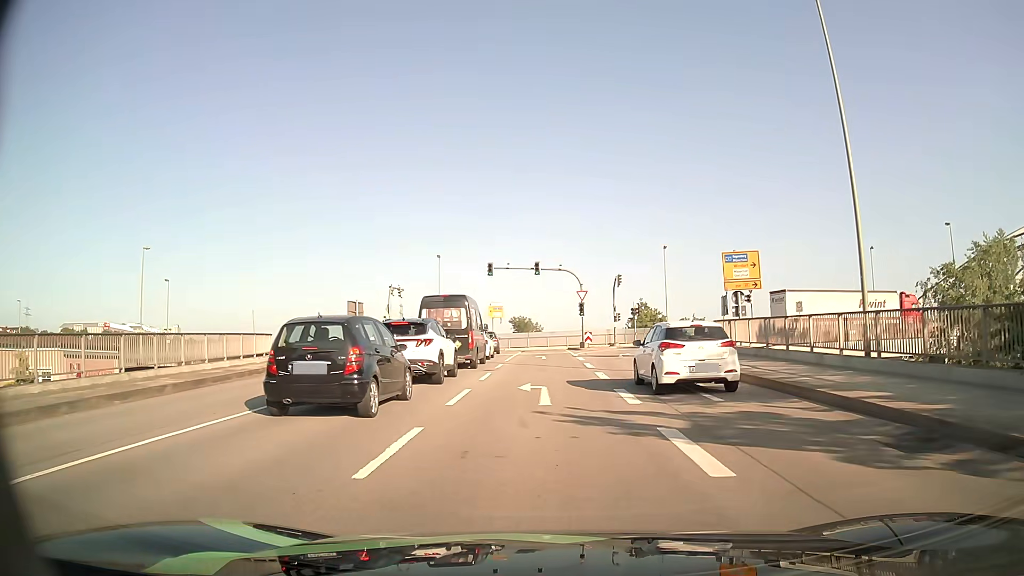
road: primary_link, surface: asphalt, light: Day
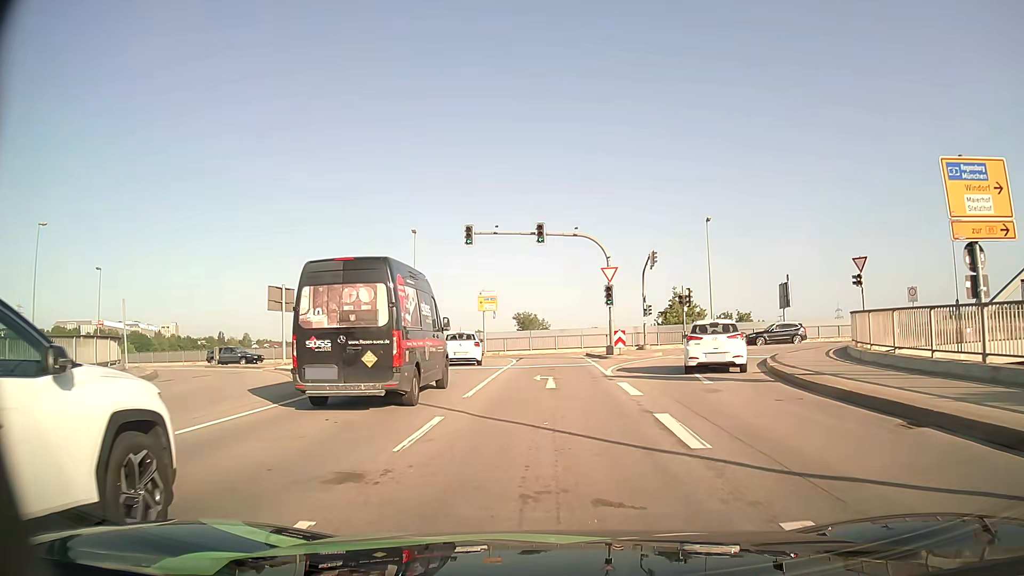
(-0.1, +16.7) m; 0°
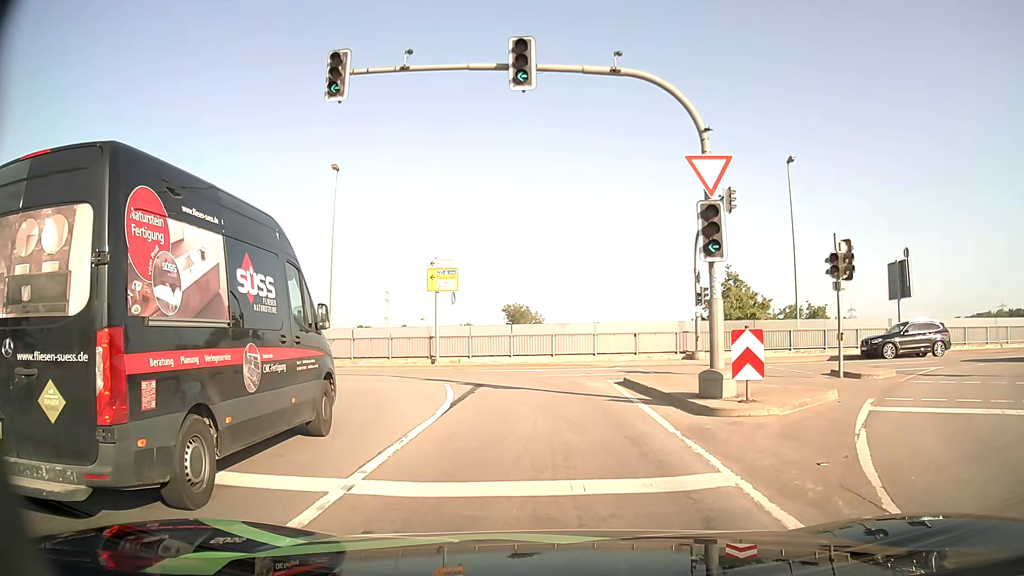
(-0.1, +20.1) m; 0°
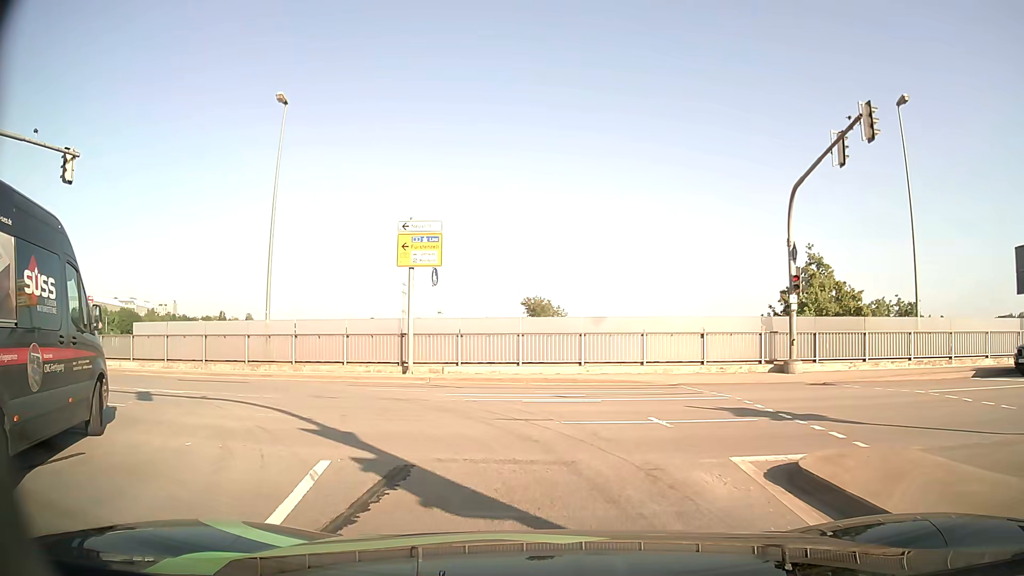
(0.0, +10.4) m; -2°
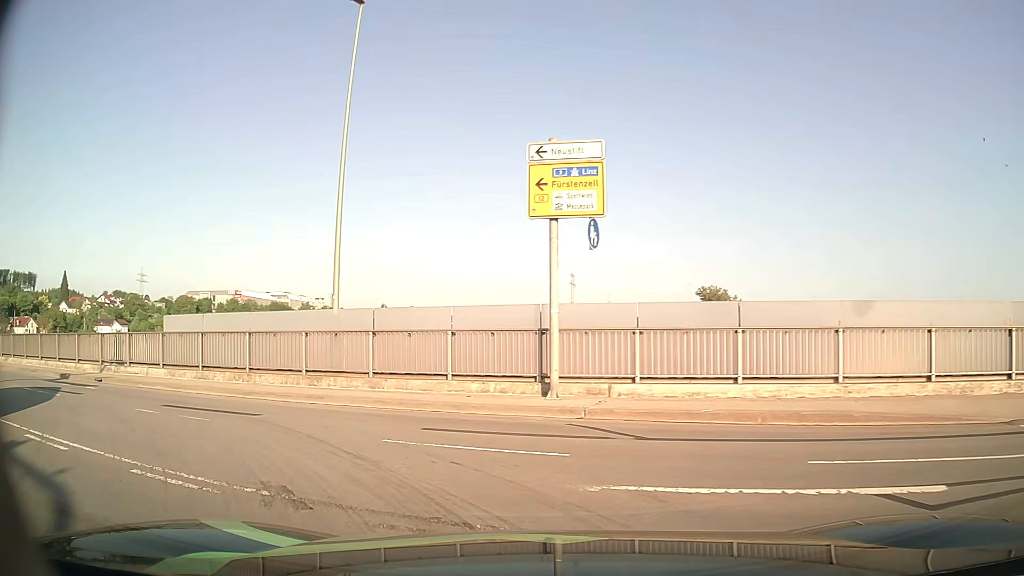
(-0.7, +8.8) m; -13°
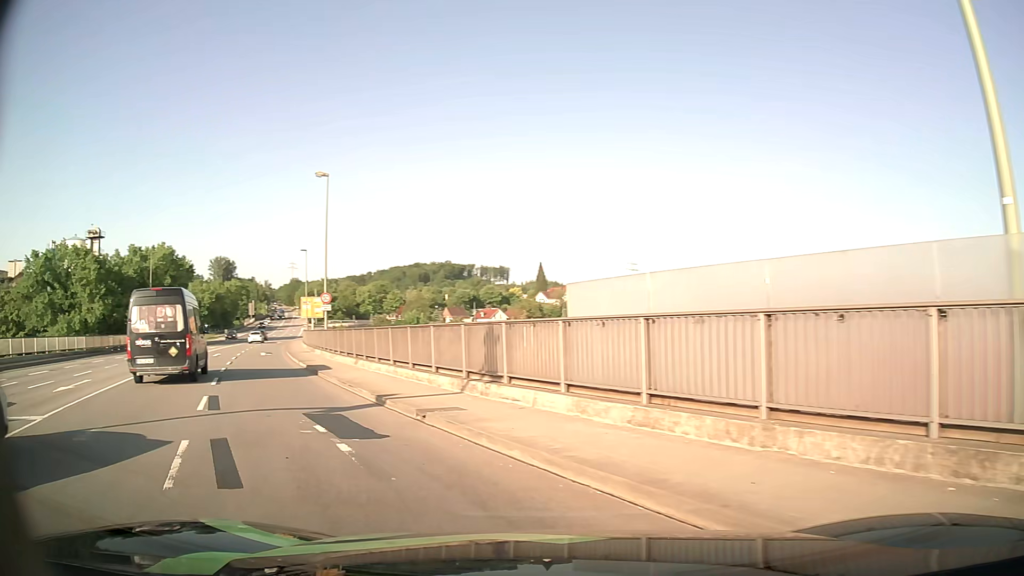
(-3.6, +10.6) m; -42°
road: primary
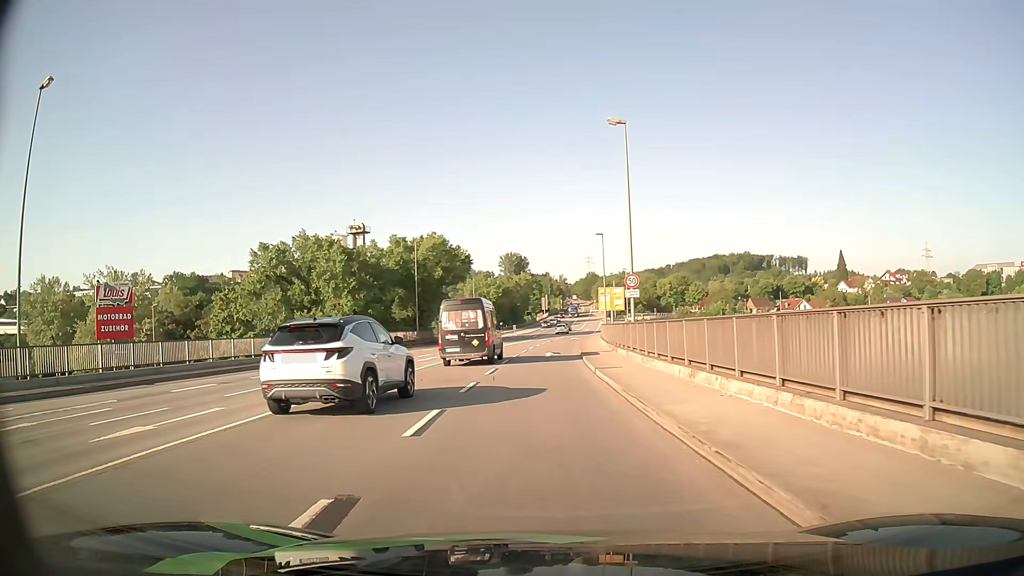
(-2.7, +9.1) m; -26°
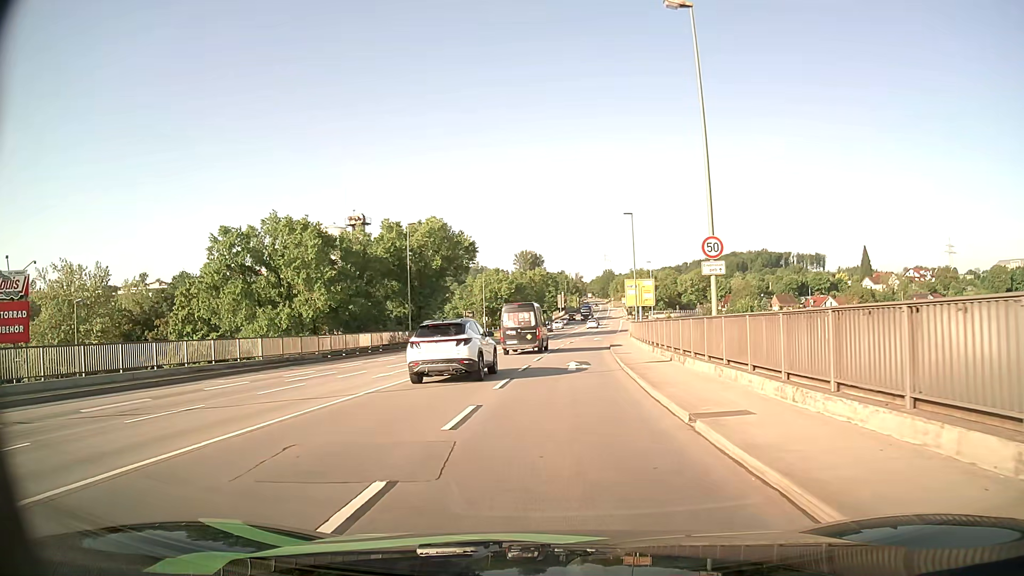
(-0.4, +11.6) m; -2°
